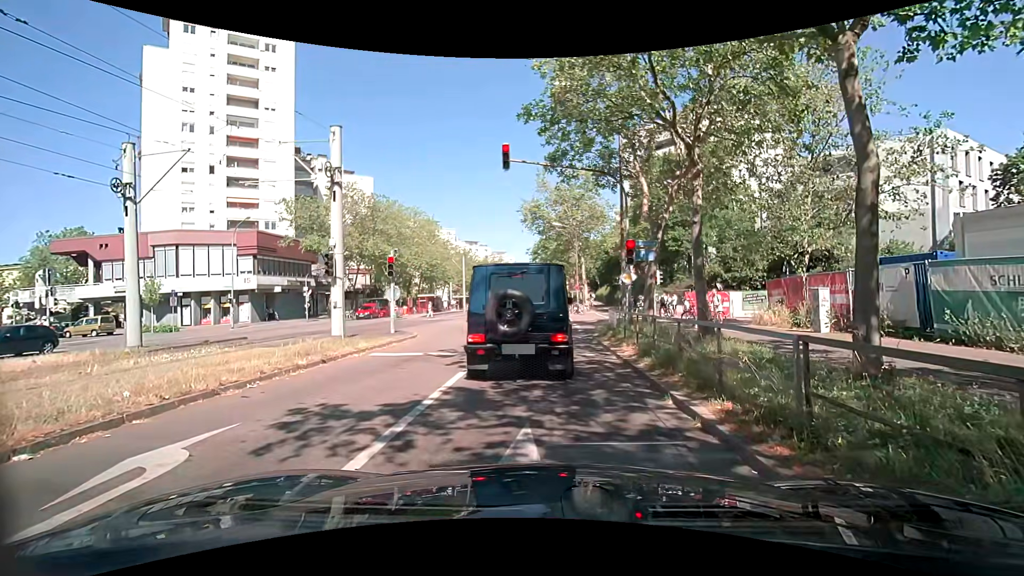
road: tertiary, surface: asphalt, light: Day
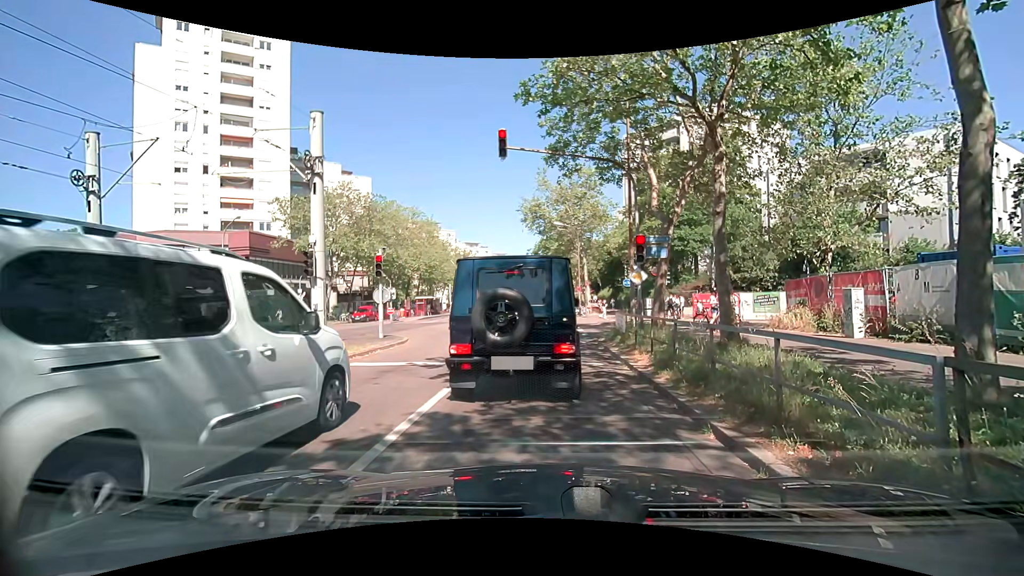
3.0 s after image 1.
(0.0, +1.5) m; 0°
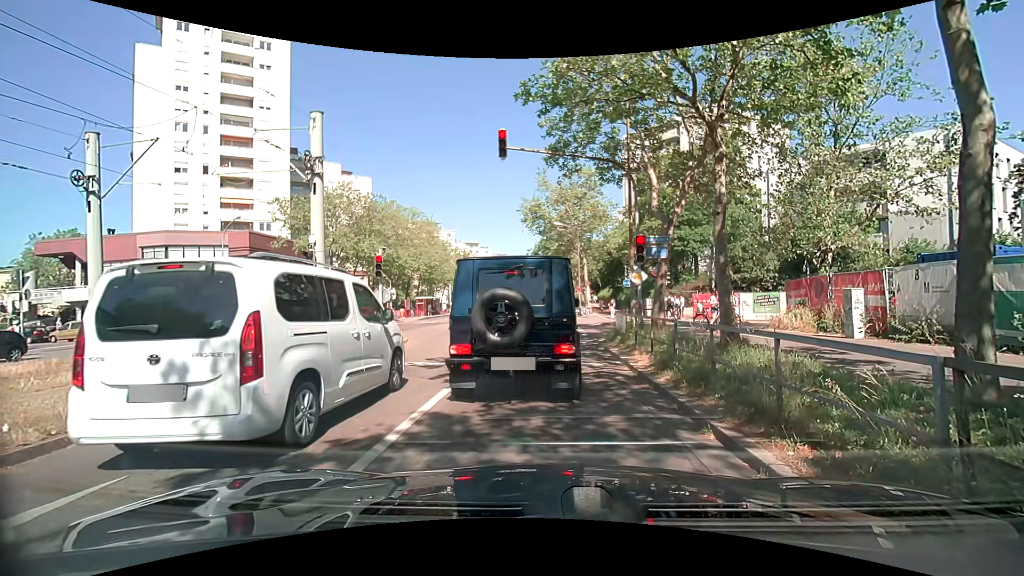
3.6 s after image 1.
(0.0, 0.0) m; 0°
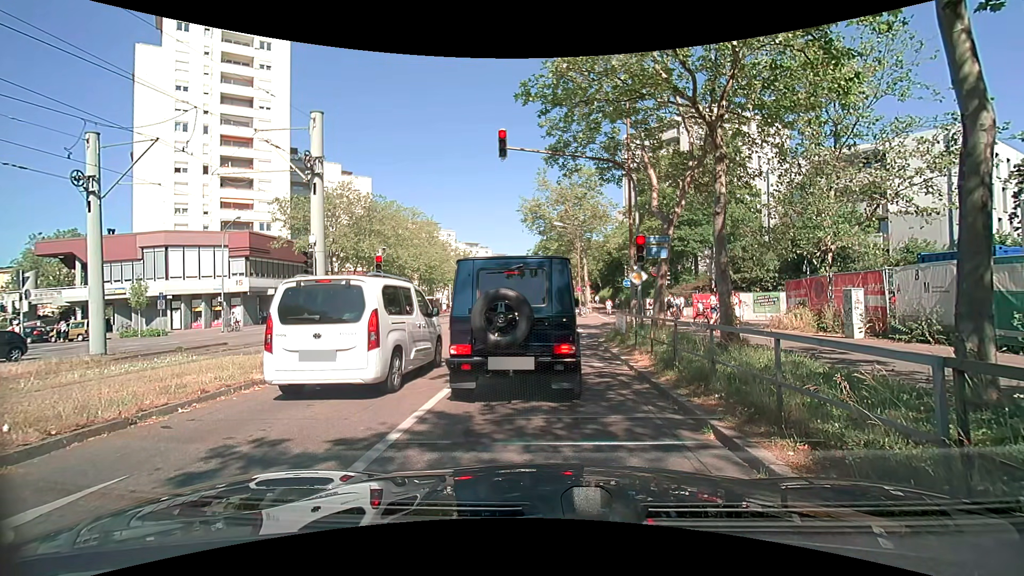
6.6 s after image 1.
(0.0, 0.0) m; 0°
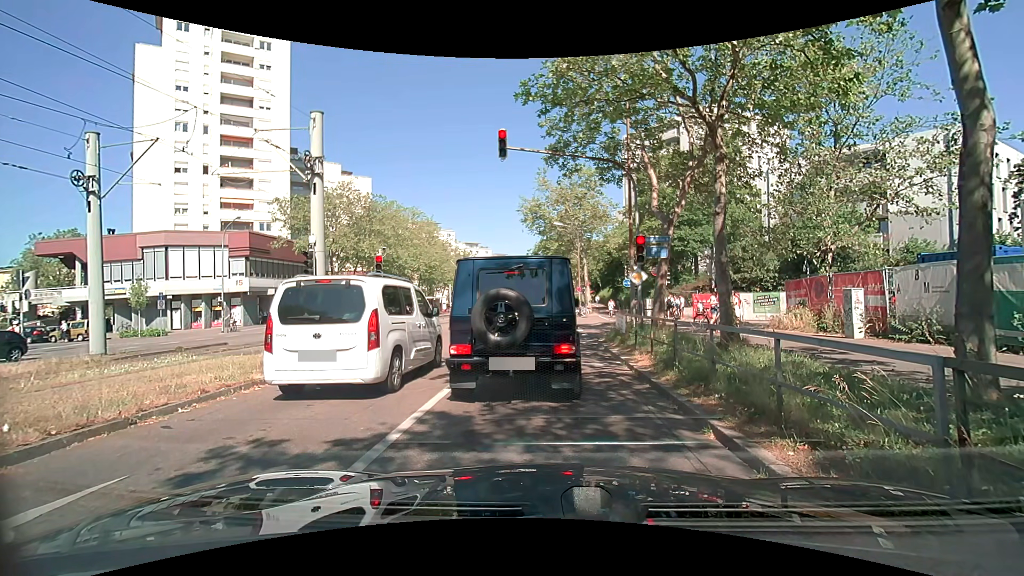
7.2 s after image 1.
(0.0, 0.0) m; 0°
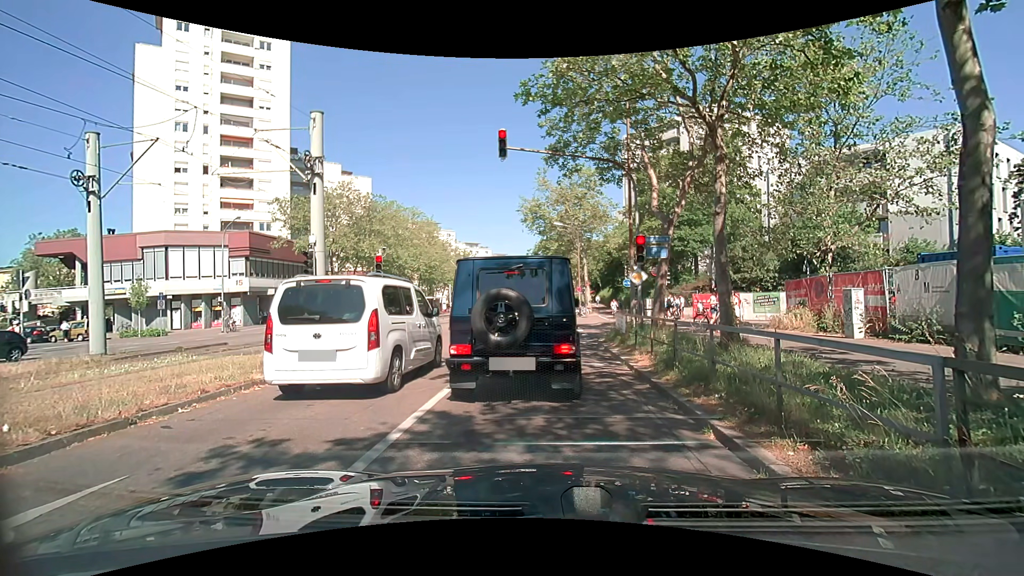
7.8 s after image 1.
(0.0, 0.0) m; 0°
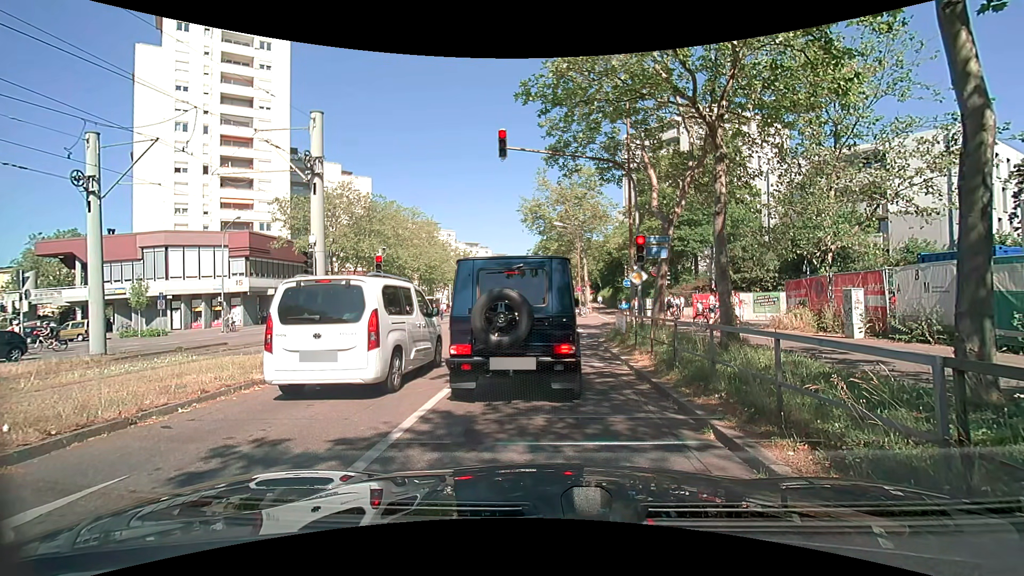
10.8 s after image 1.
(0.0, 0.0) m; 0°
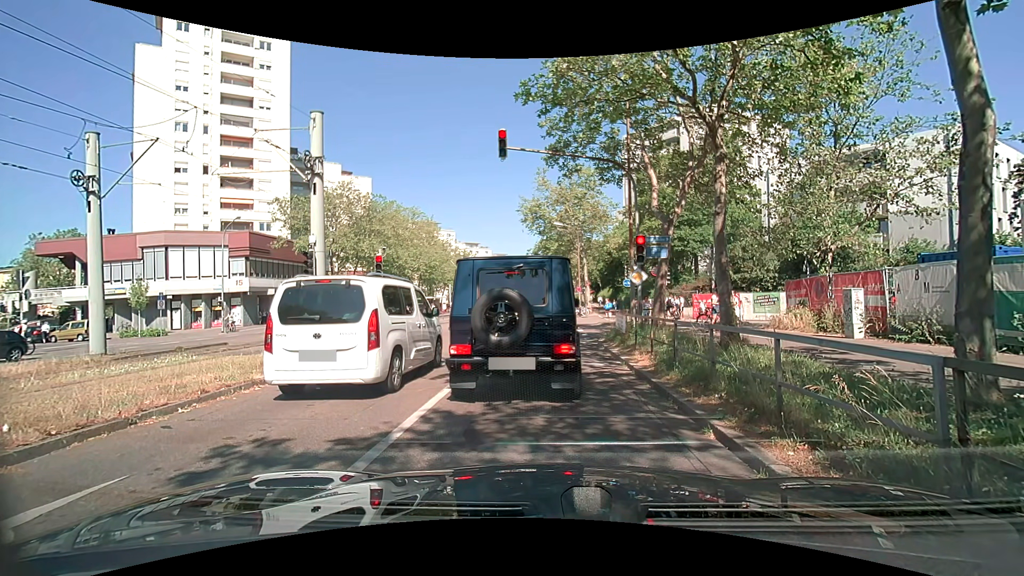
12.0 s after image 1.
(0.0, 0.0) m; 0°
